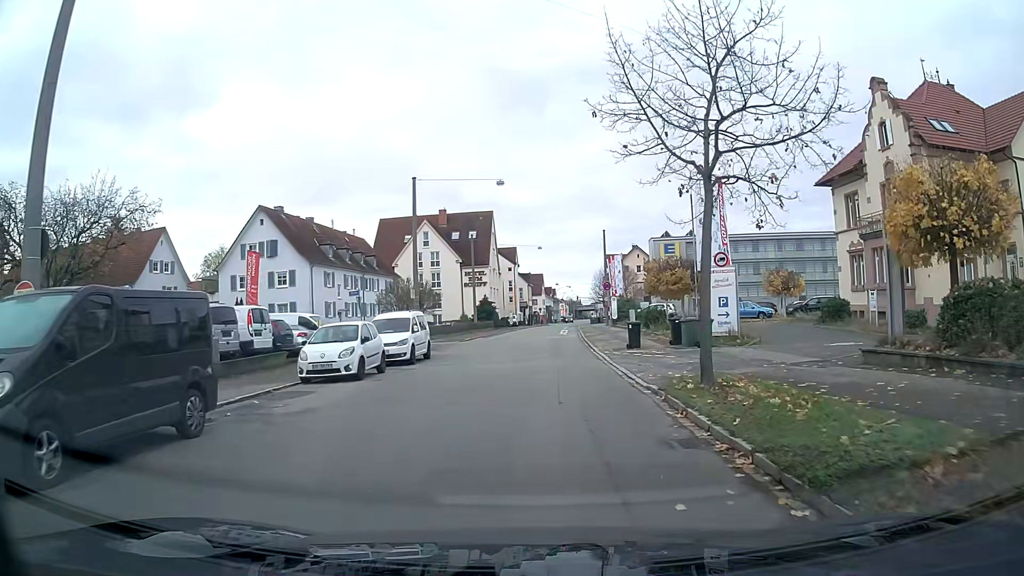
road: tertiary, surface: asphalt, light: Day
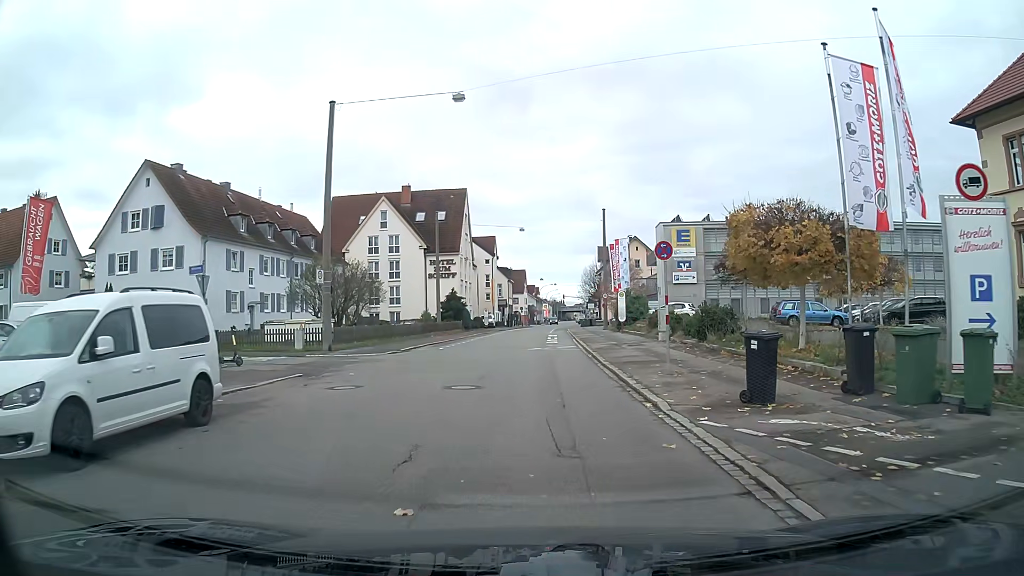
(+0.2, +16.8) m; +1°
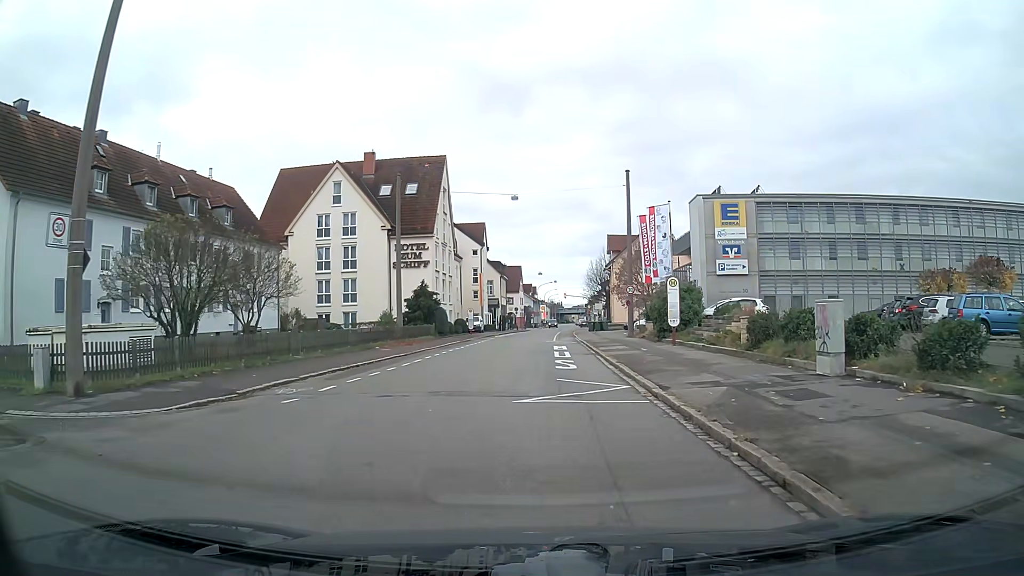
(+0.1, +17.5) m; +1°
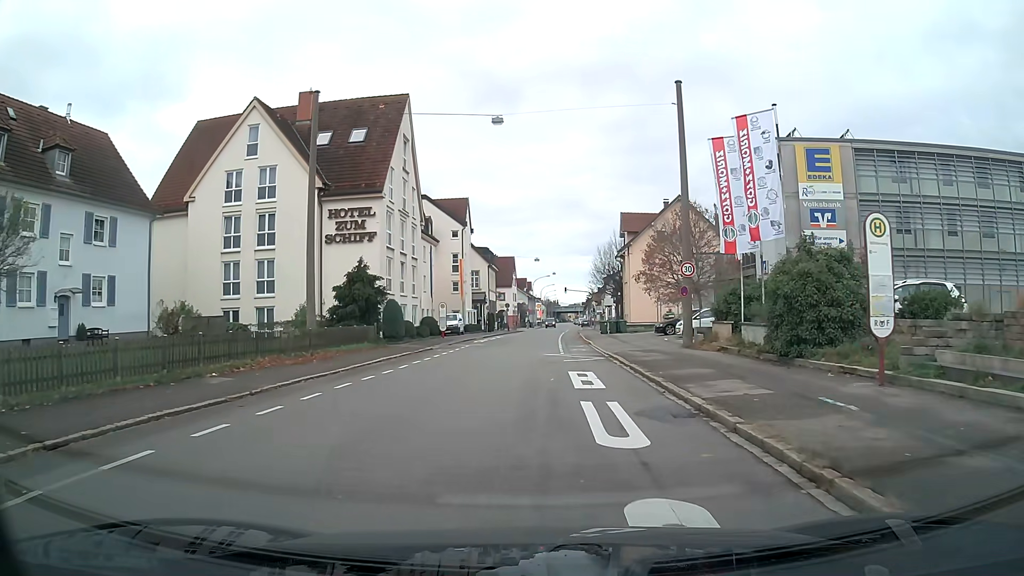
(0.0, +17.8) m; 0°
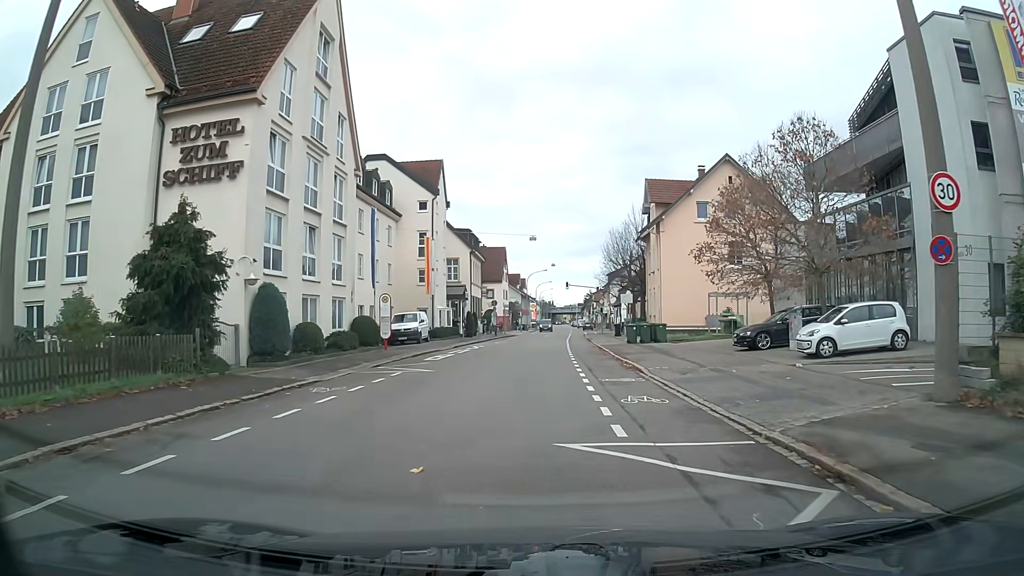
(+0.1, +18.2) m; +1°
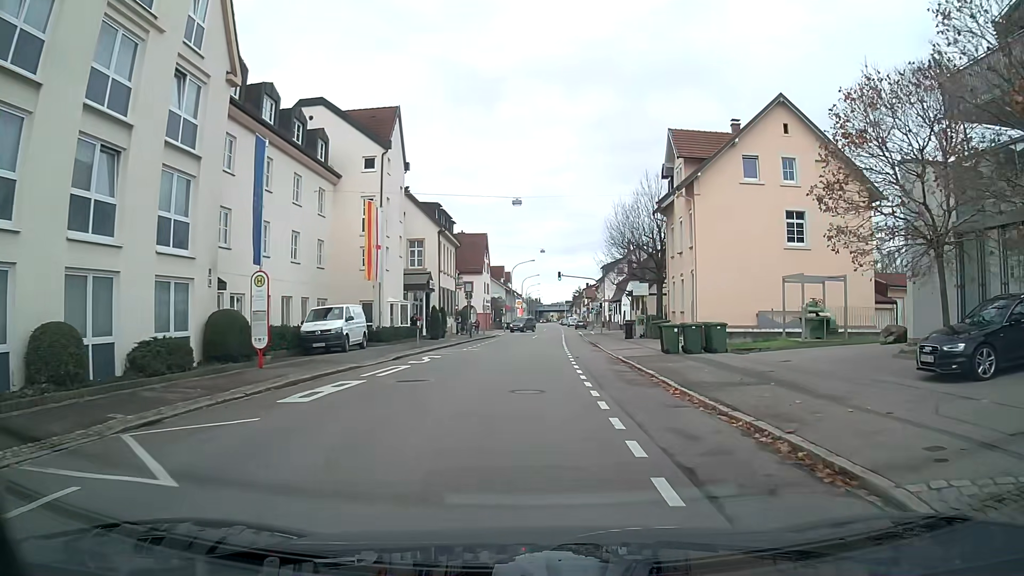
(+0.2, +13.7) m; +1°
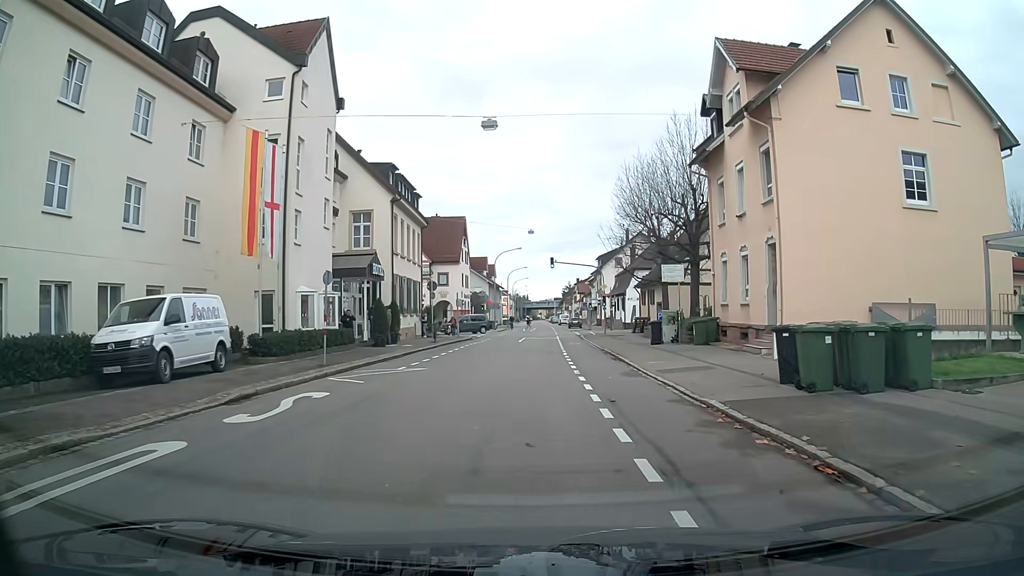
(+0.2, +13.4) m; +1°
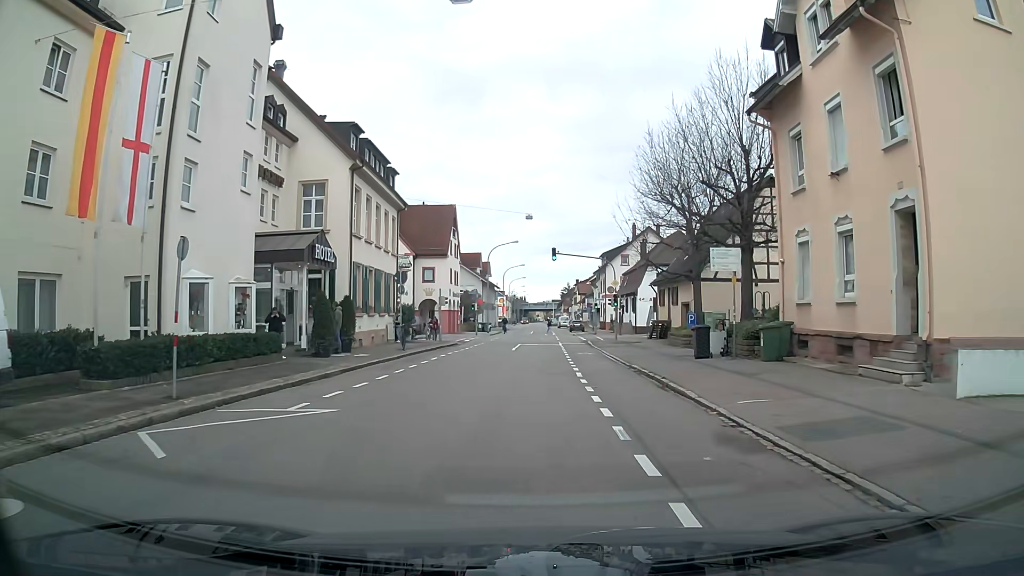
(0.0, +8.7) m; 0°
(0, +10) (0, +20) (0, +30) (0, +40) (+1, +50) (+1, +60) (+2, +70) (+2, +80) (+2, +90) (+2, +100) m
